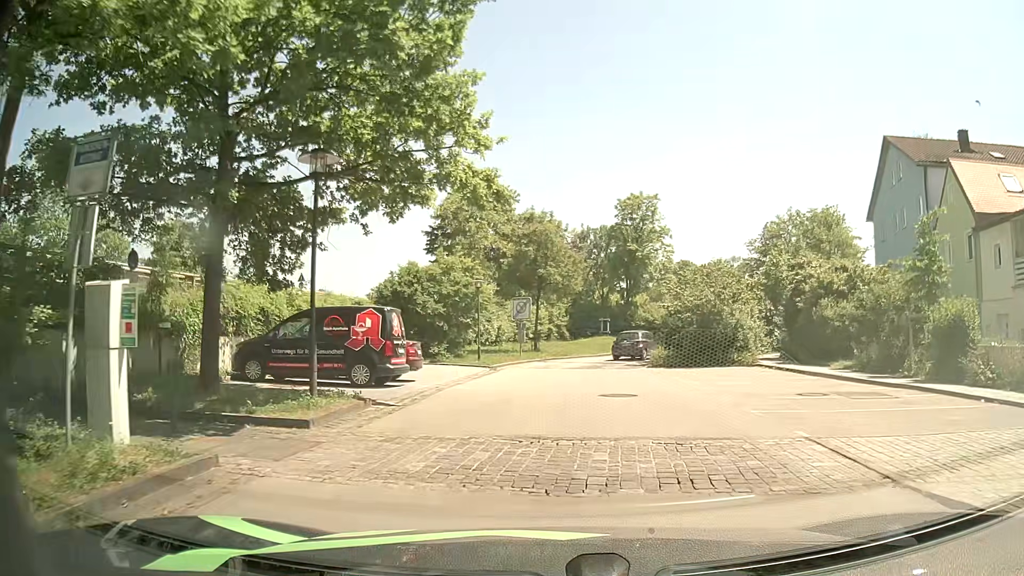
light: Day
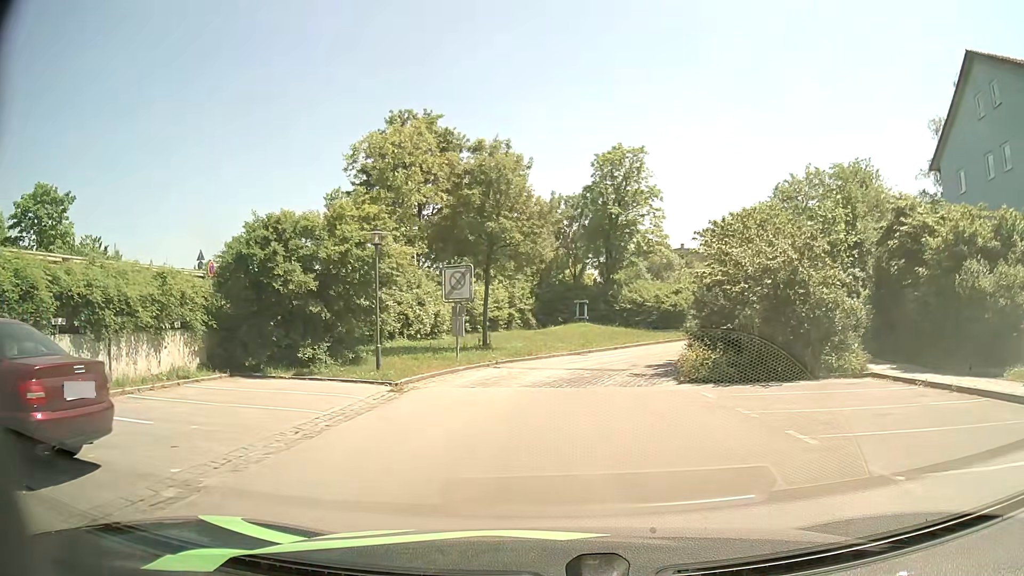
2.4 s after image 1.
(+0.7, +12.8) m; +3°
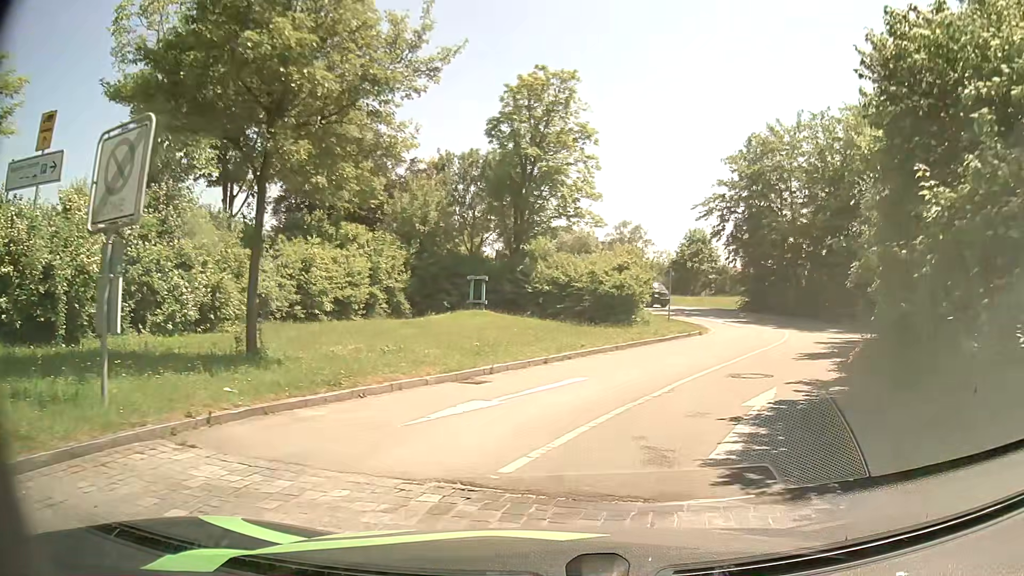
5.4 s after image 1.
(+0.6, +14.8) m; +8°
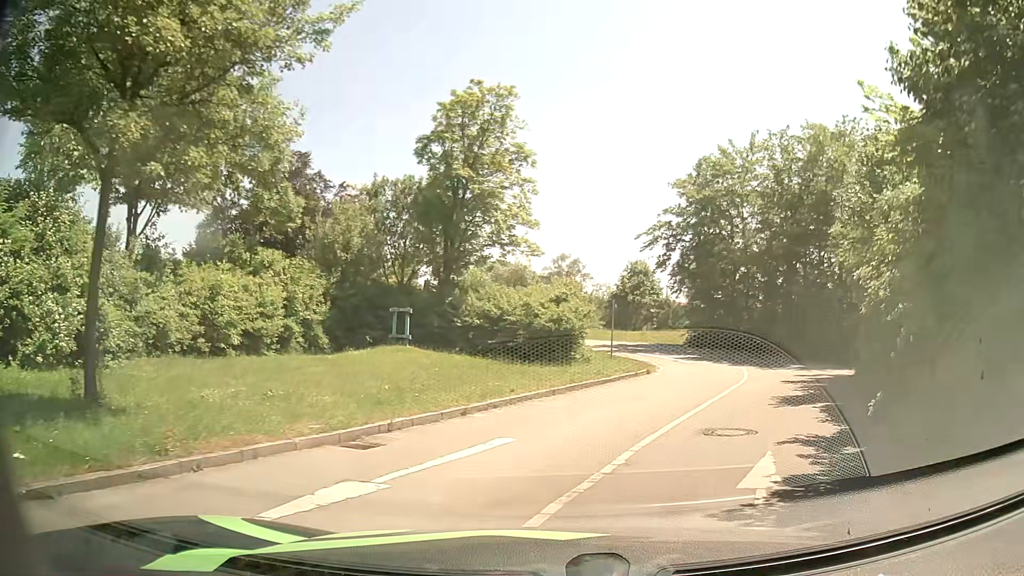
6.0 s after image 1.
(+0.1, +2.9) m; +6°
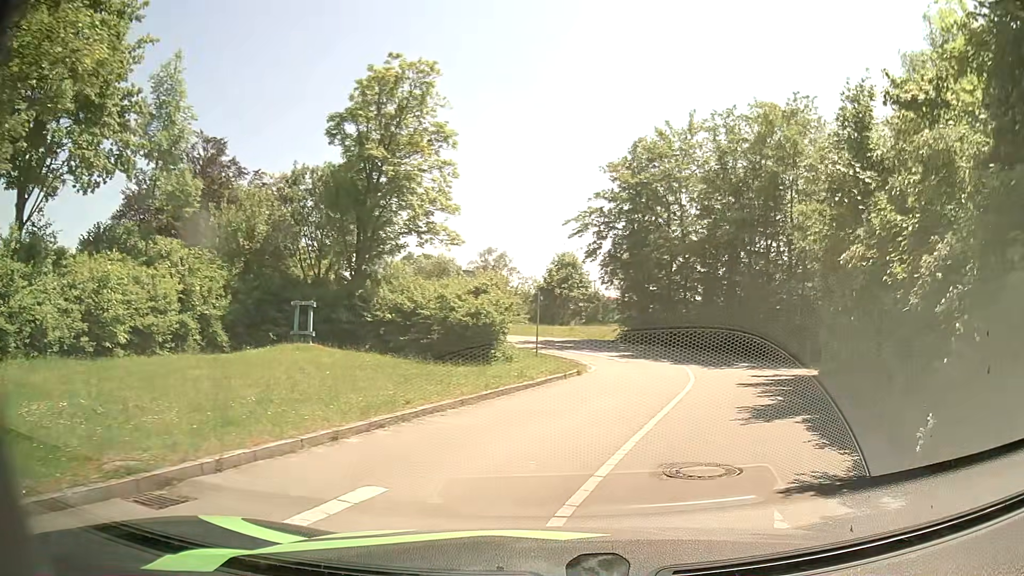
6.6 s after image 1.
(+0.2, +2.9) m; +5°
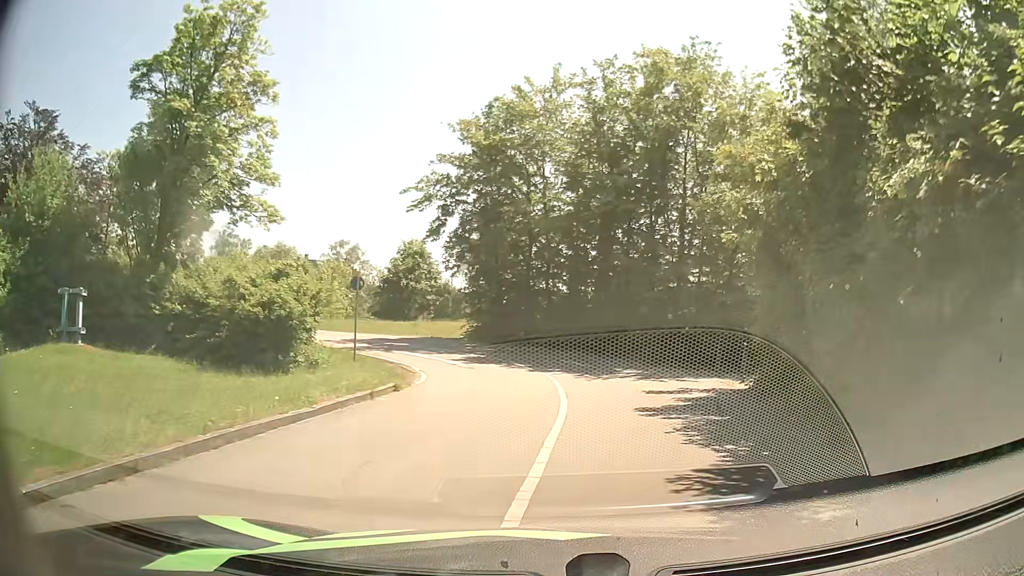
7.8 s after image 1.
(+0.7, +6.1) m; +12°
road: residential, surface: asphalt
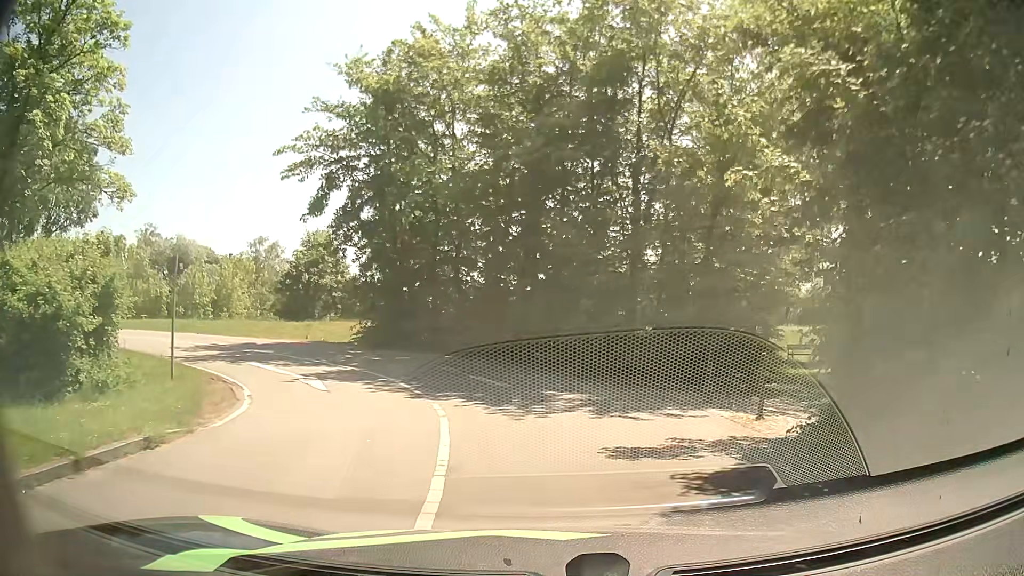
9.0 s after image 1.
(+0.5, +6.5) m; +8°
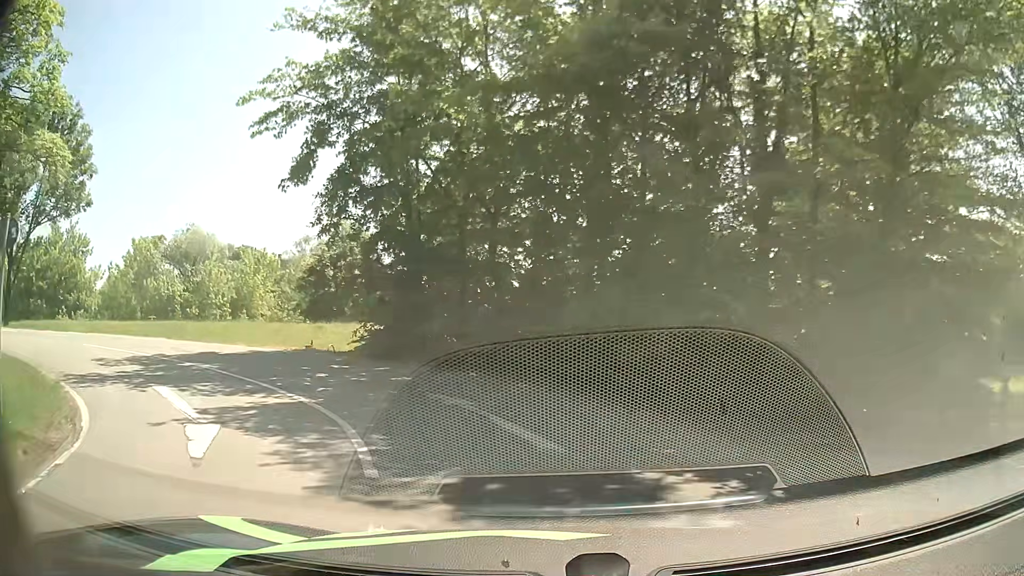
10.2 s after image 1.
(-0.2, +6.6) m; -6°
